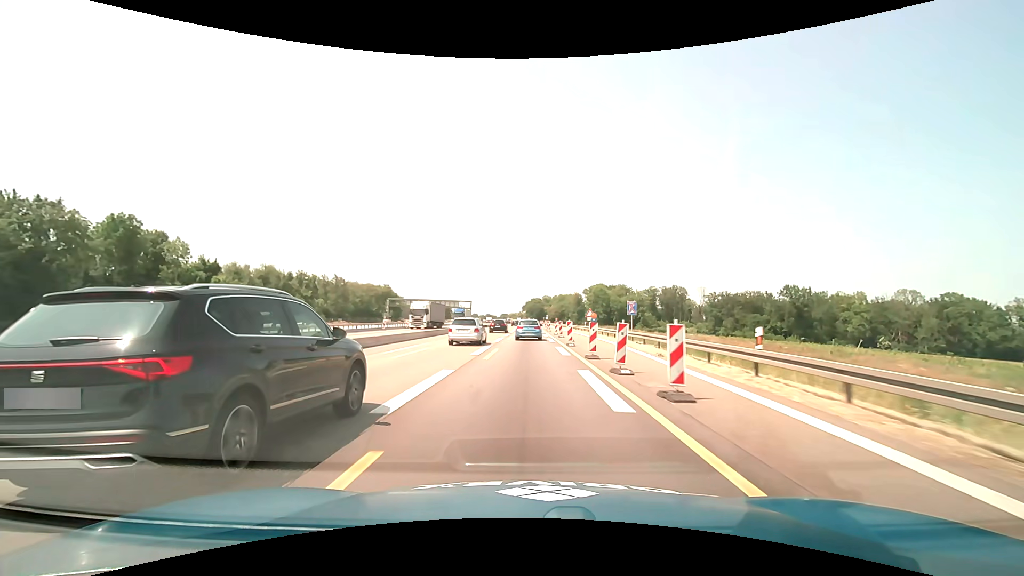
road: motorway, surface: asphalt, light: Day
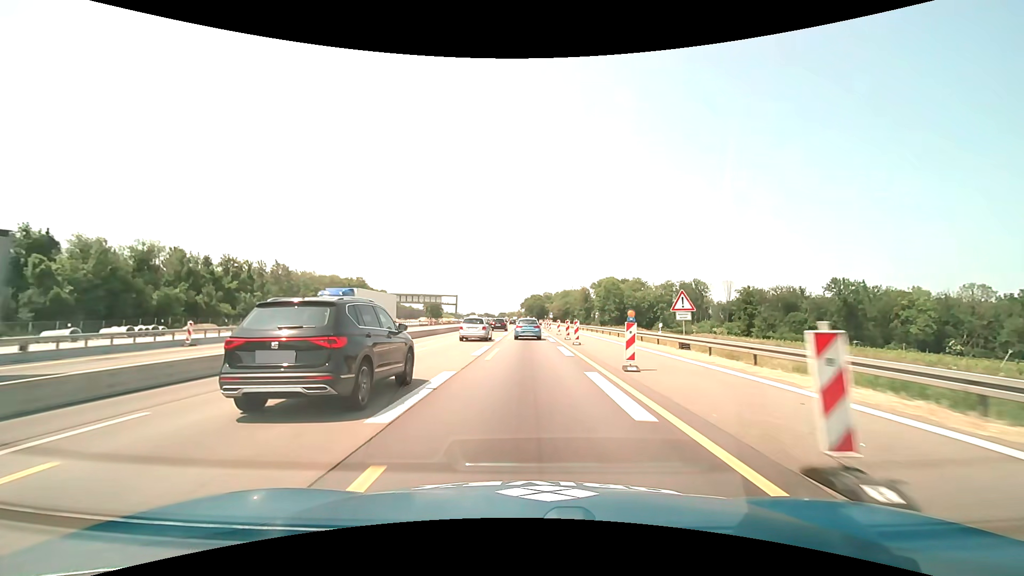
(0.0, +36.7) m; 0°
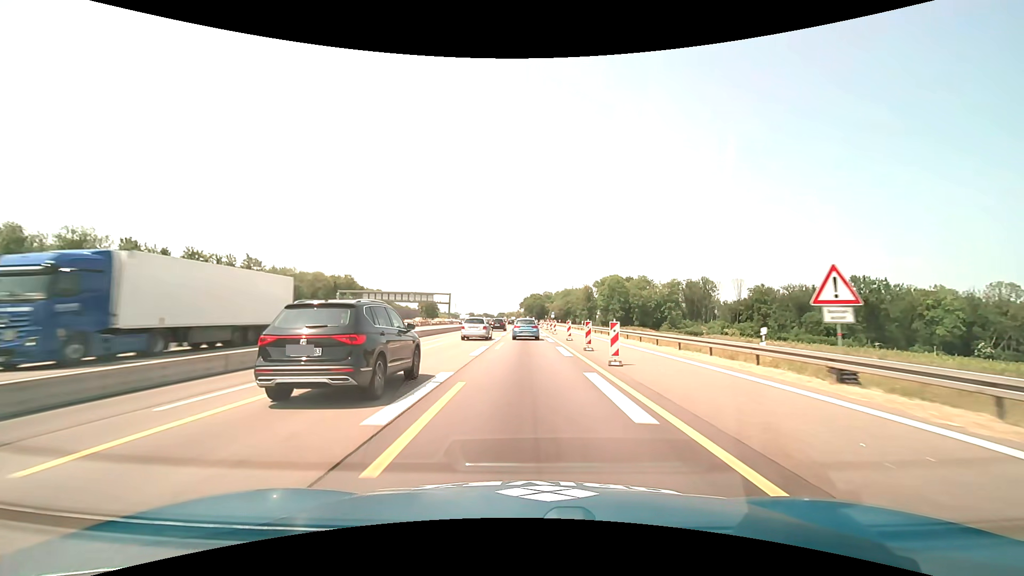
(0.0, +12.2) m; 0°
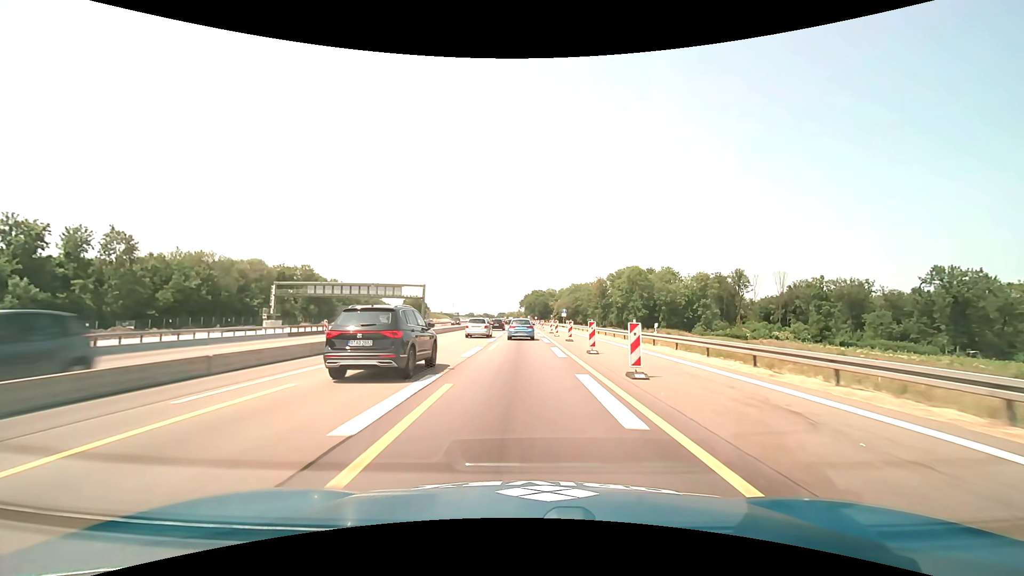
(0.0, +36.5) m; 0°
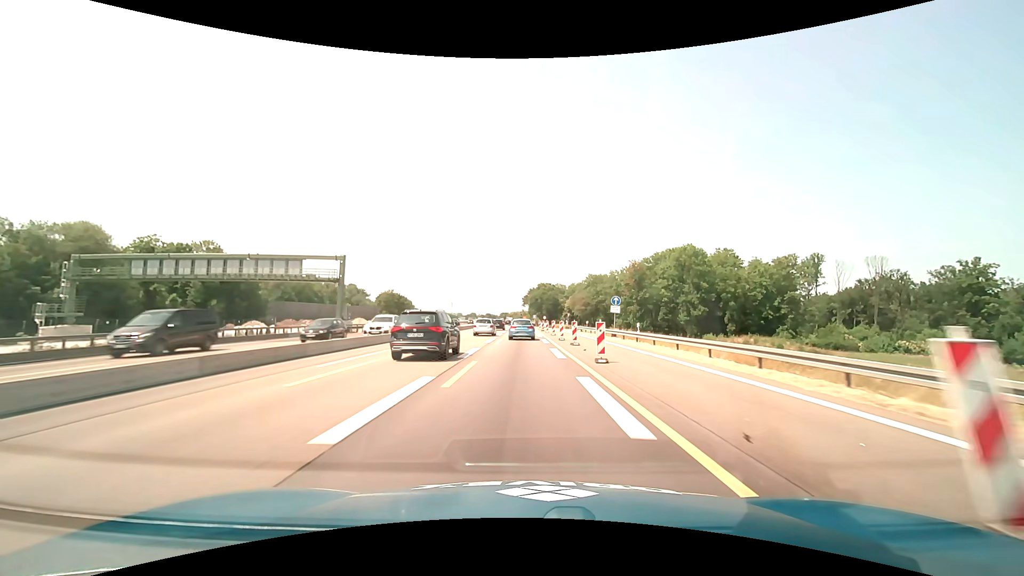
(-0.3, +48.6) m; -1°
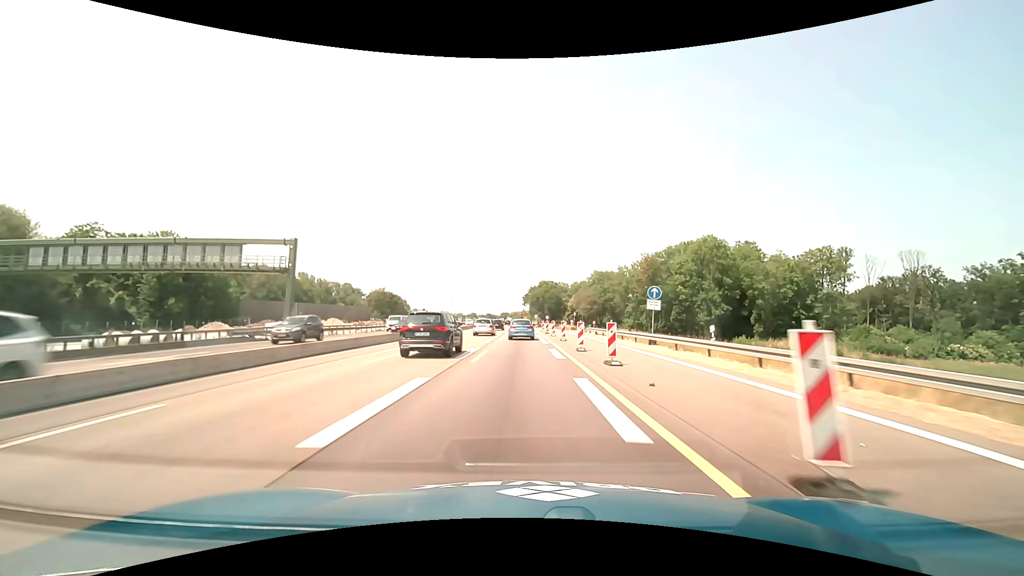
(0.0, +12.2) m; 0°
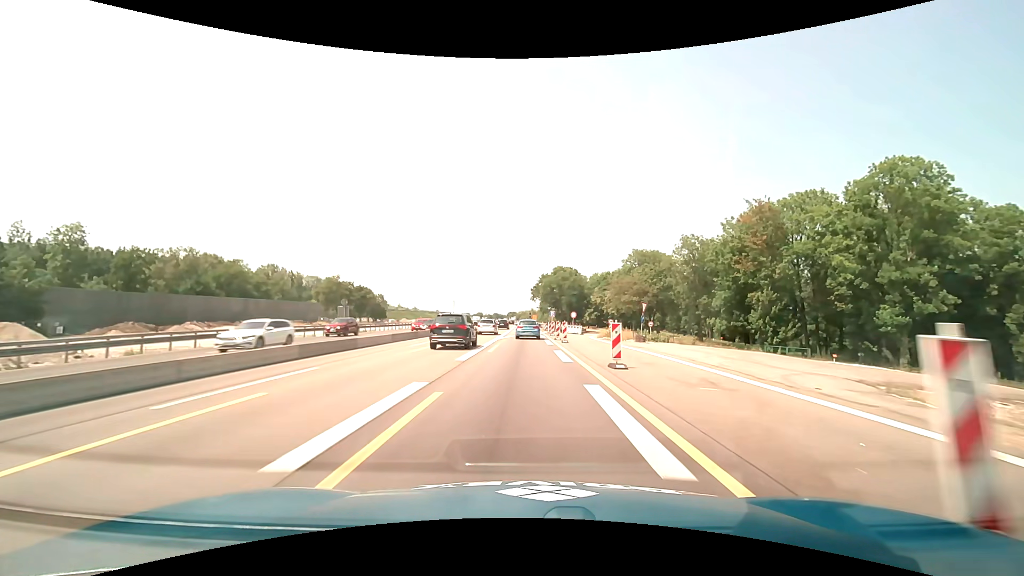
(-0.5, +49.0) m; -1°
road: motorway_link
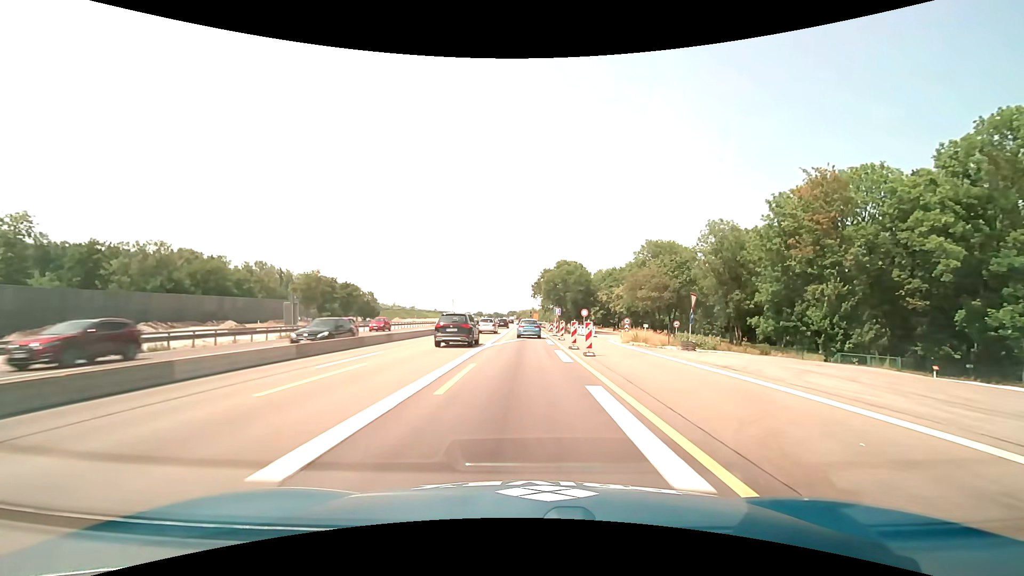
(0.0, +12.3) m; 0°
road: motorway
(0, +10) (0, +20) (0, +30) (0, +40) (0, +50) (0, +60) (0, +70) (0, +80) (0, +90) (0, +100) m
